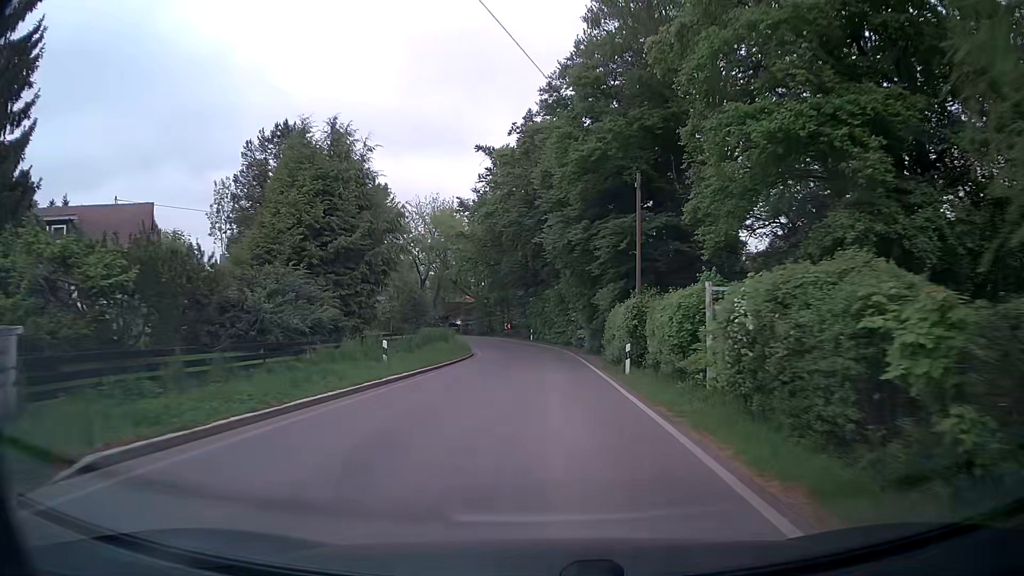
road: secondary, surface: asphalt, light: Day
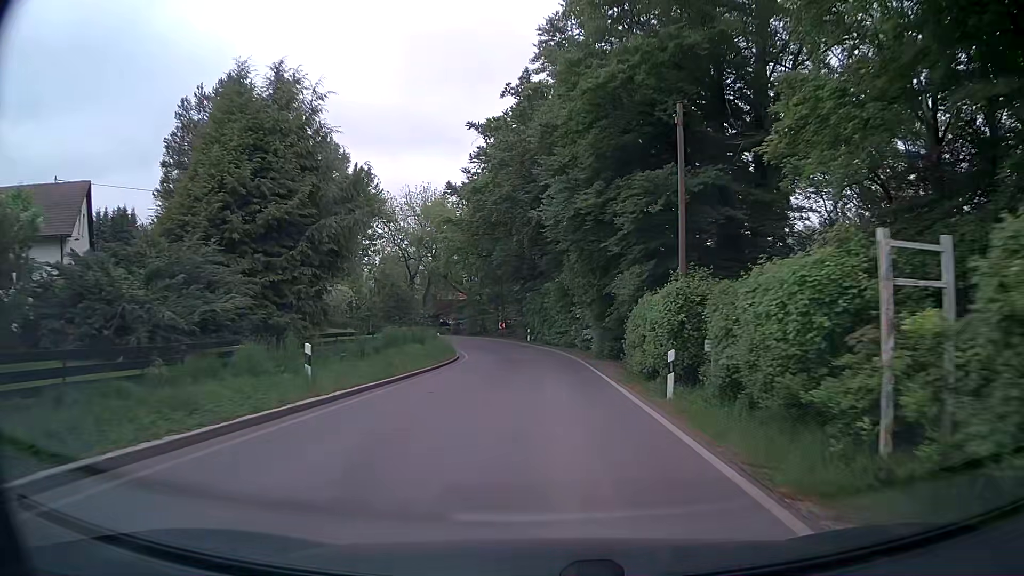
(-0.1, +7.0) m; 0°
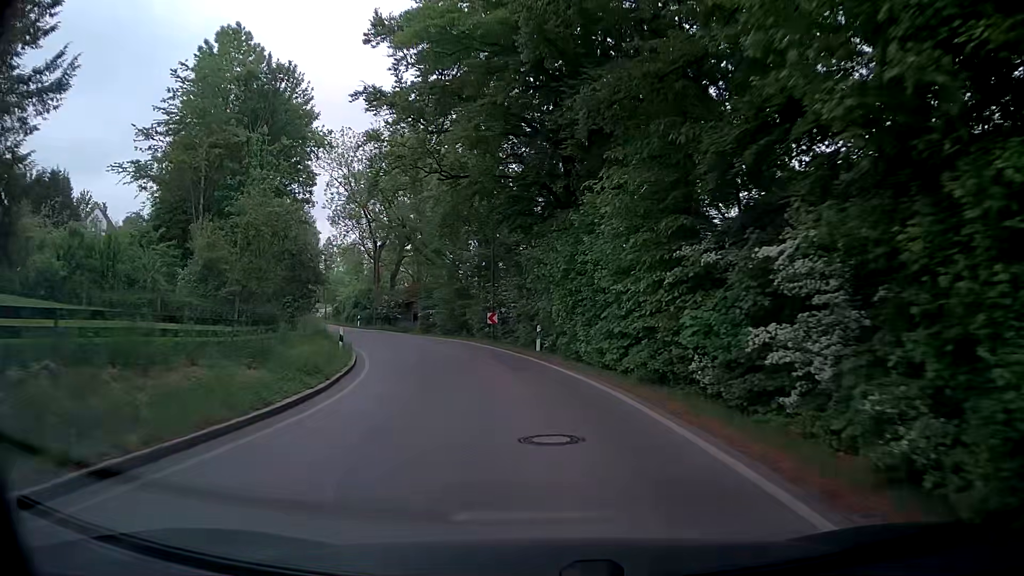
(-0.3, +26.9) m; -2°
